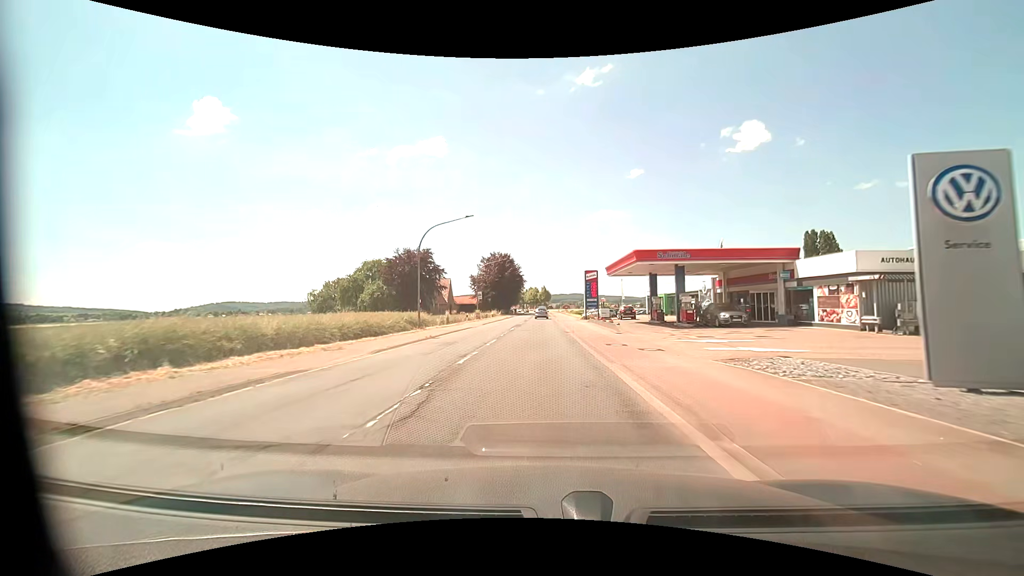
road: primary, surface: asphalt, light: Day
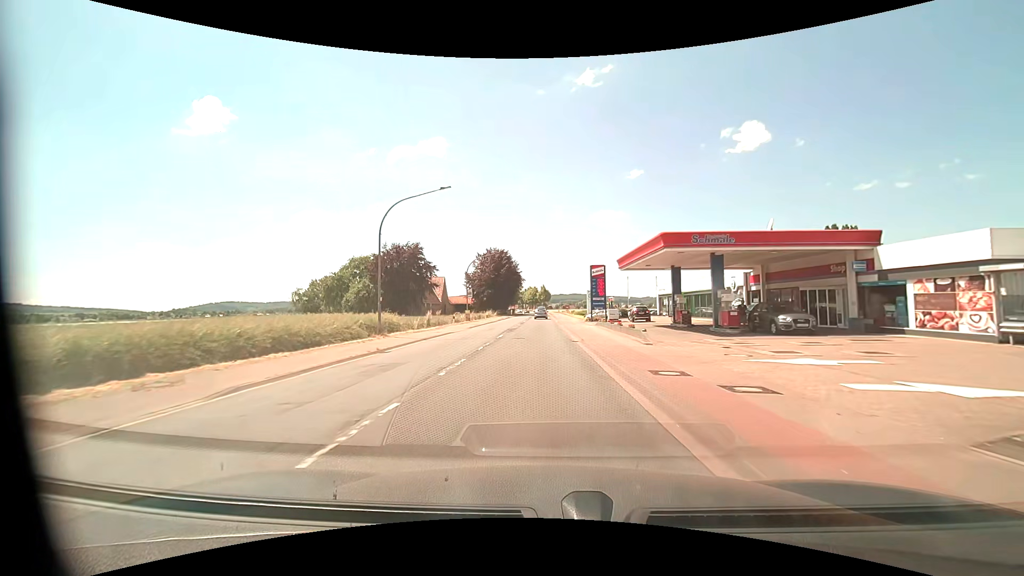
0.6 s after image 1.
(0.0, +8.0) m; 0°
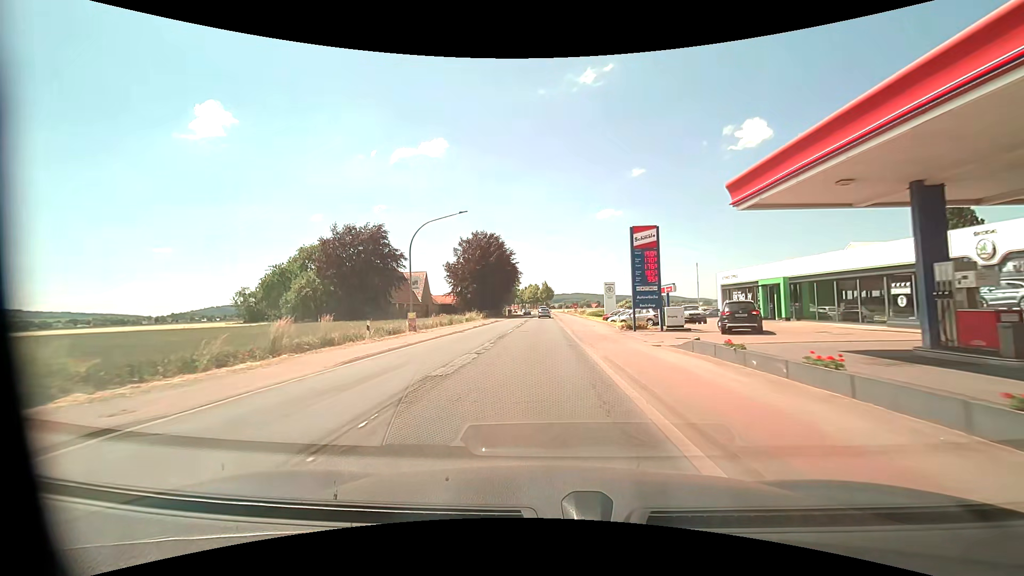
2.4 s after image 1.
(+0.1, +24.0) m; 0°
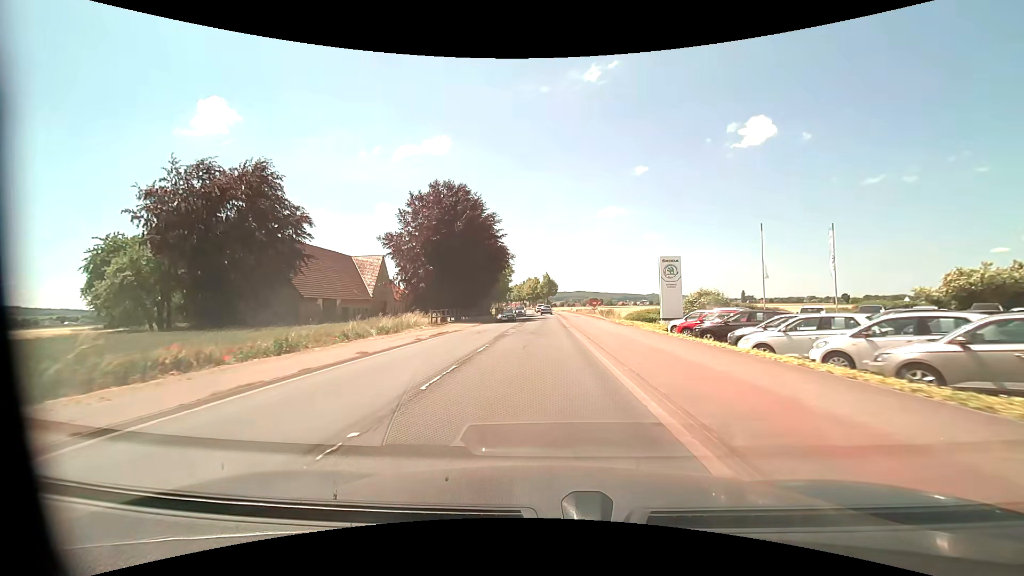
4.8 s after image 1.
(0.0, +32.3) m; 0°
(0, +10) (0, +20) (0, +30) (0, +40) (0, +50) (0, +60) (0, +70) (0, +80) (0, +90) (-1, +100) m
